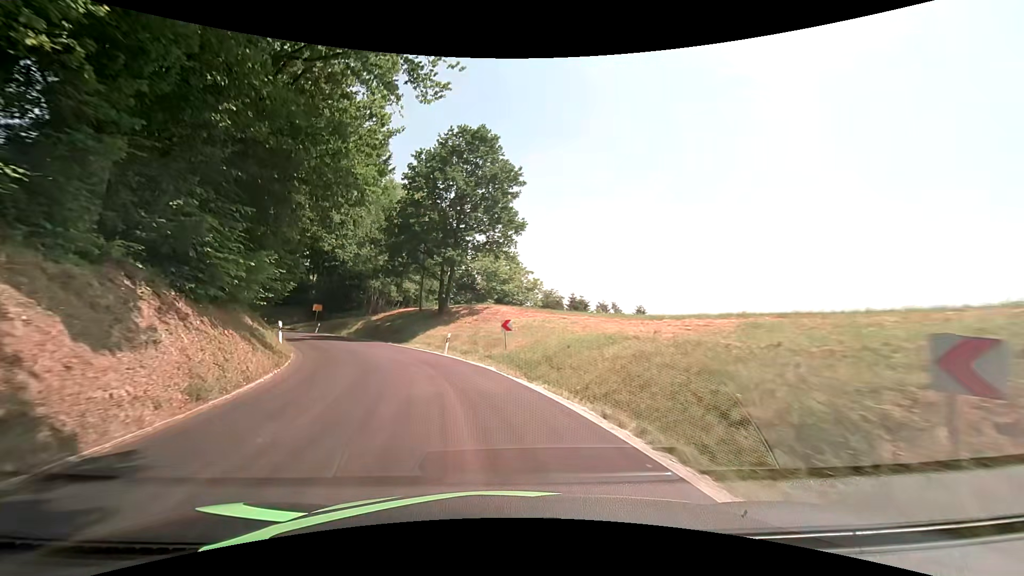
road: tertiary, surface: asphalt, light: Day
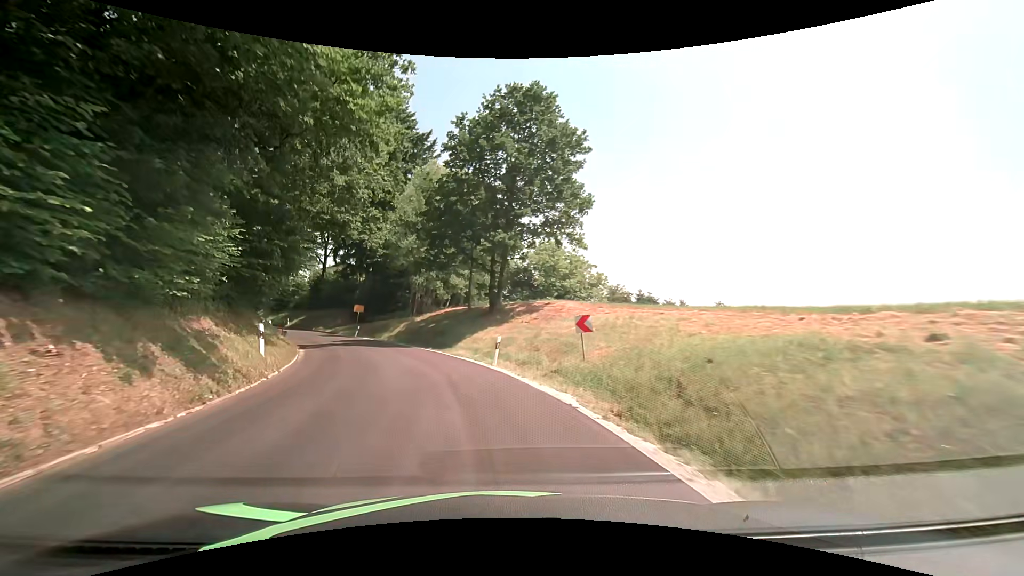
(-0.4, +7.5) m; -7°
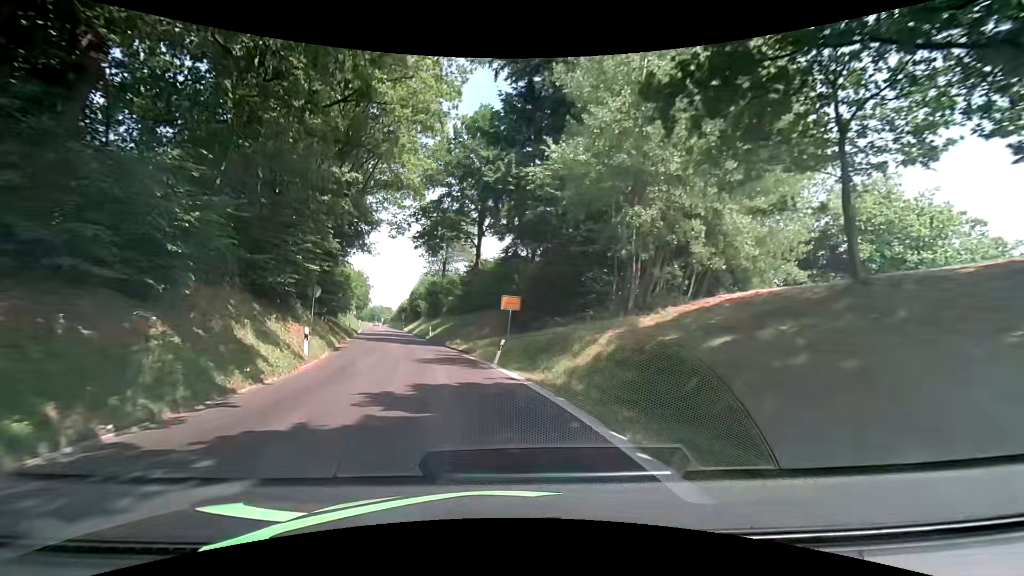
(-5.5, +27.4) m; -20°
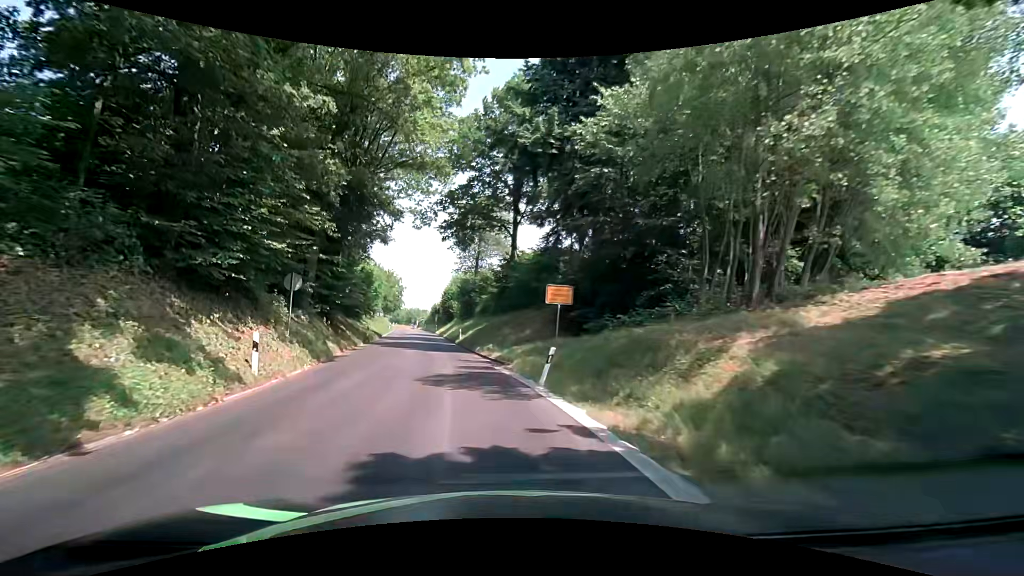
(-0.3, +6.8) m; -5°
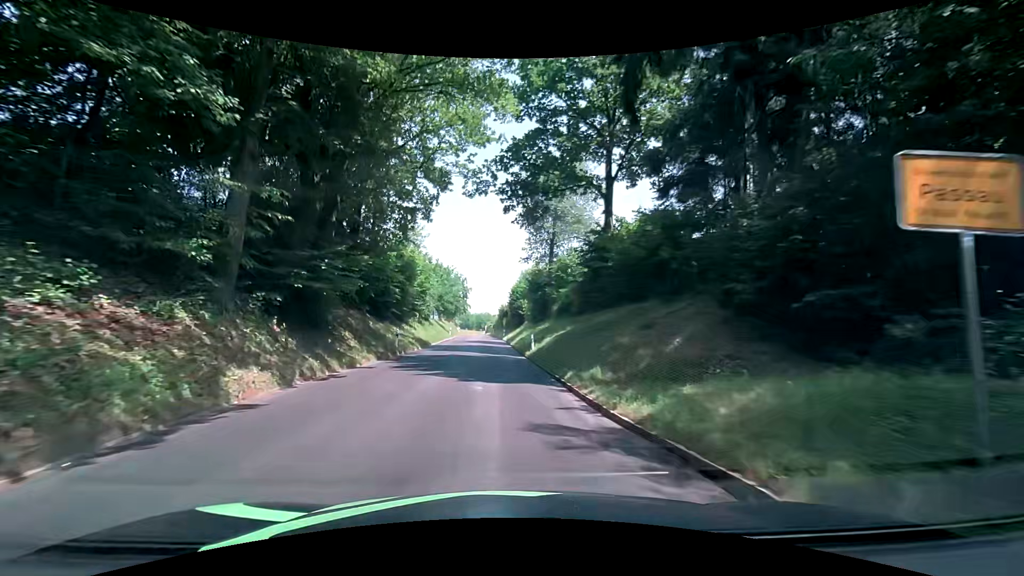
(-0.9, +13.6) m; -8°
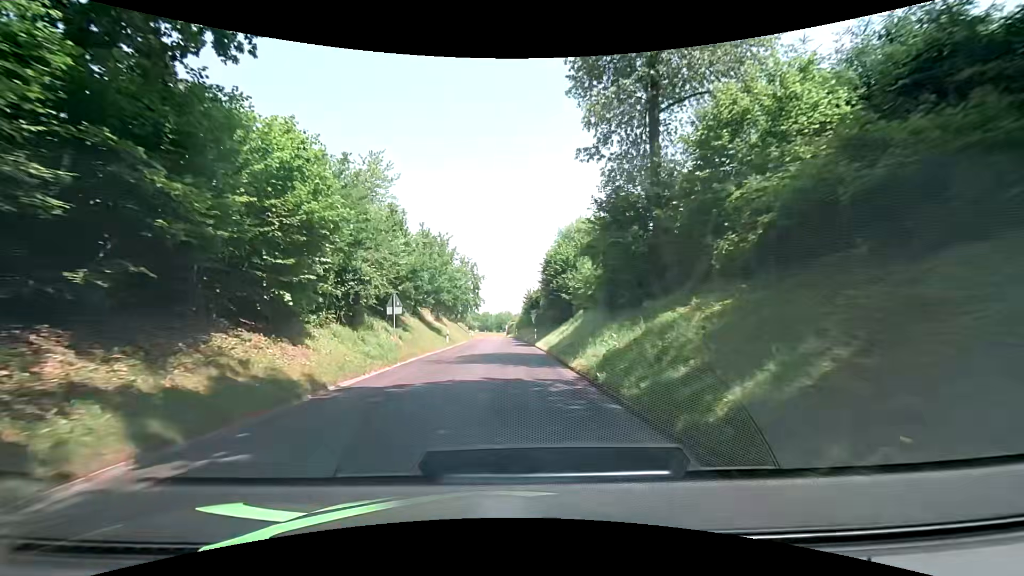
(-1.1, +27.4) m; -3°
(0, +10) (0, +20) (0, +30) (0, +40) (-1, +50) (-1, +60) (-1, +70) (-2, +80) (-2, +90) (-3, +100) m
